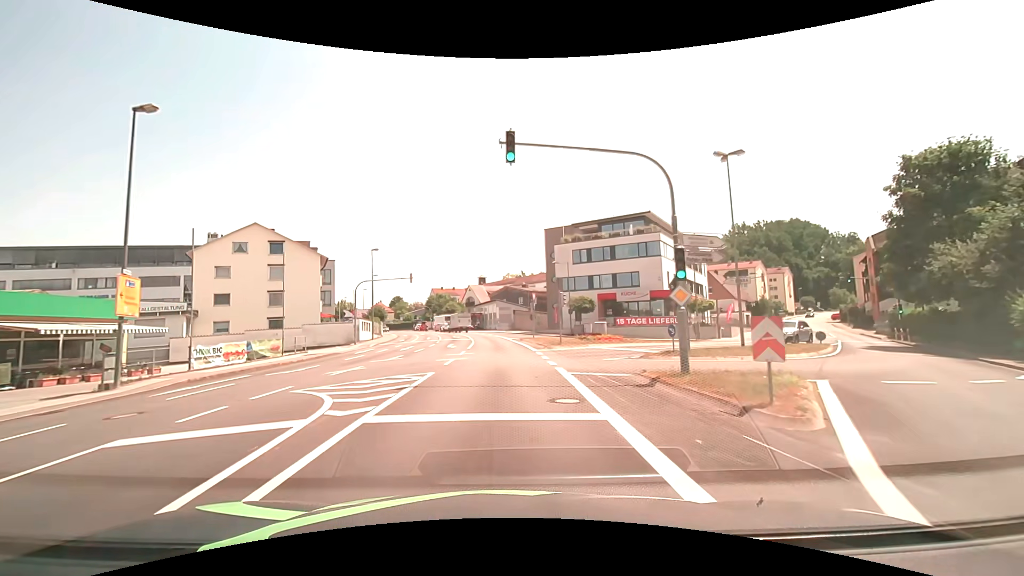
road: tertiary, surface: asphalt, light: Day
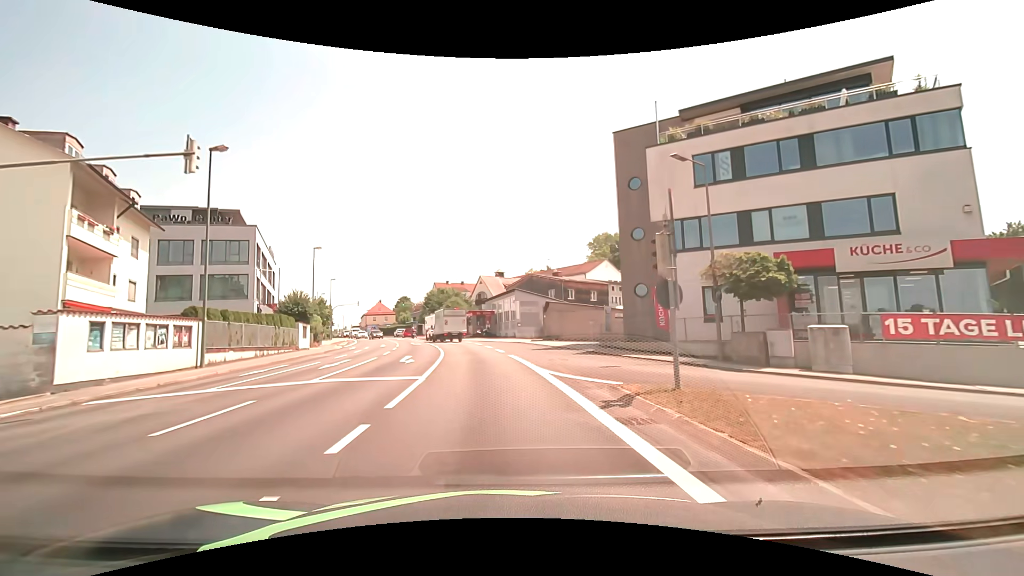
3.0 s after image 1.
(-0.4, +33.6) m; -2°
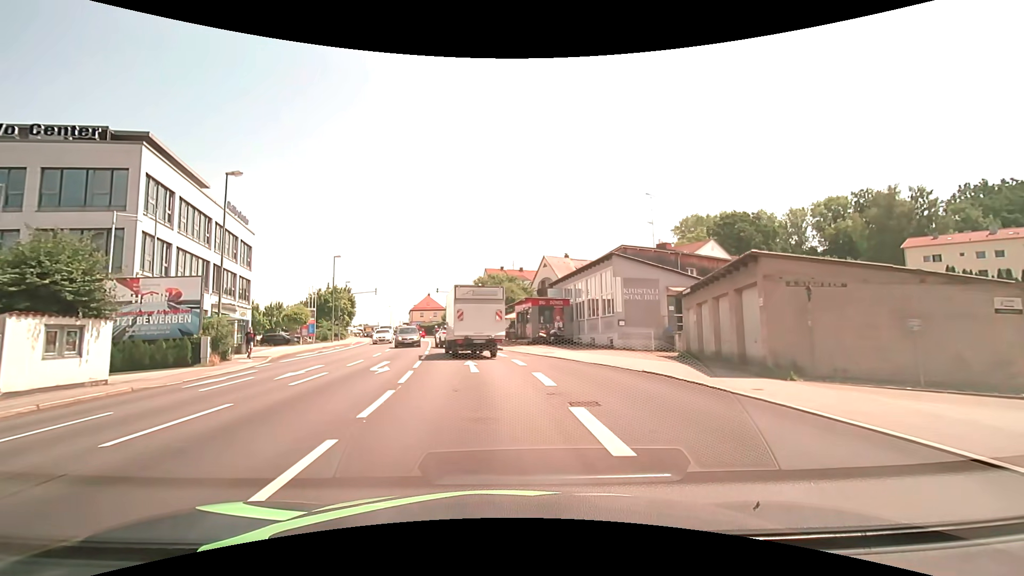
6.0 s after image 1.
(-1.3, +26.3) m; -7°
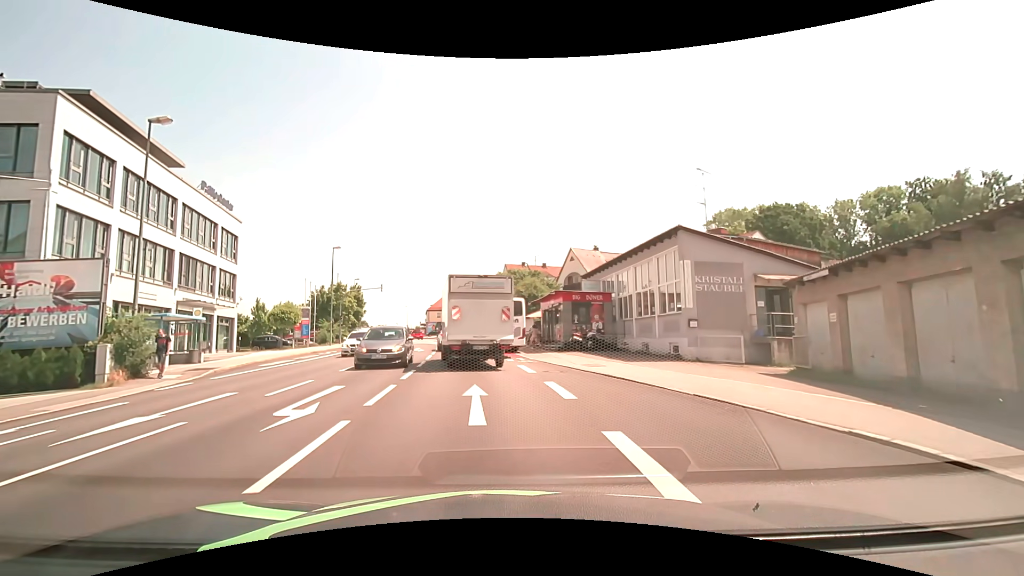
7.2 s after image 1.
(-0.2, +7.6) m; -3°
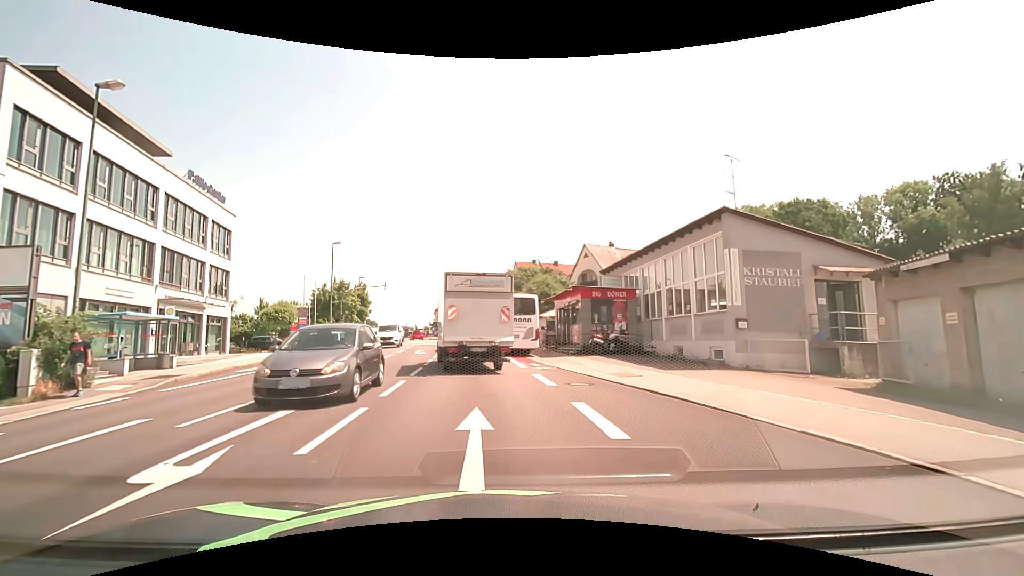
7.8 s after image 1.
(0.0, +3.2) m; 0°
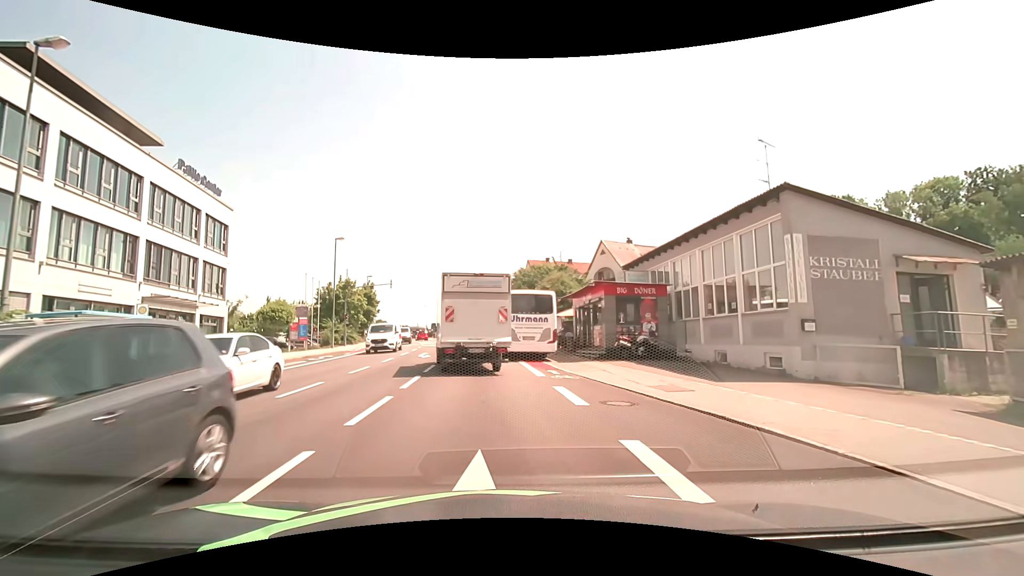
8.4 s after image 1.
(0.0, +2.9) m; -2°
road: tertiary_link
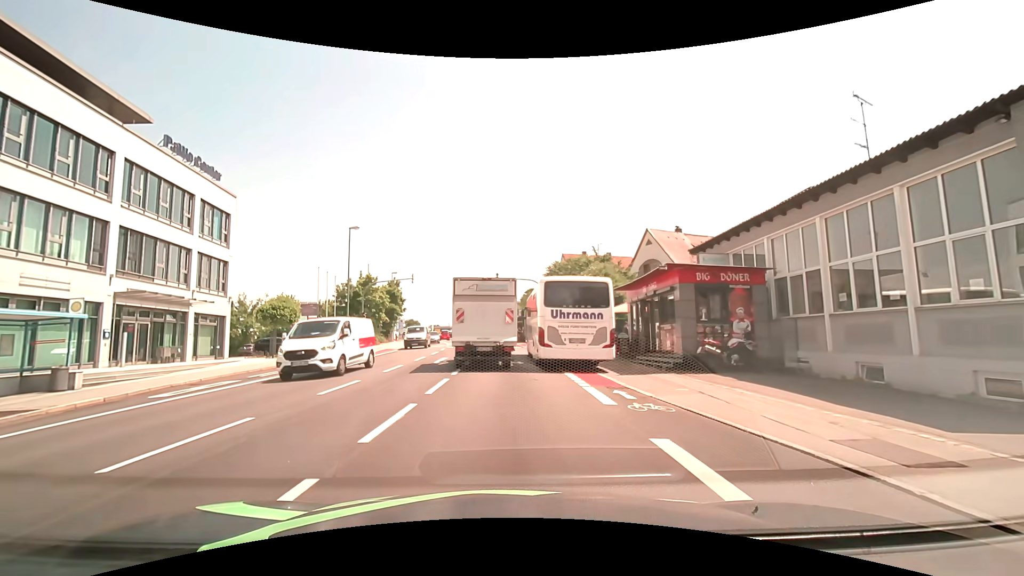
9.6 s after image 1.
(-0.1, +5.7) m; -2°
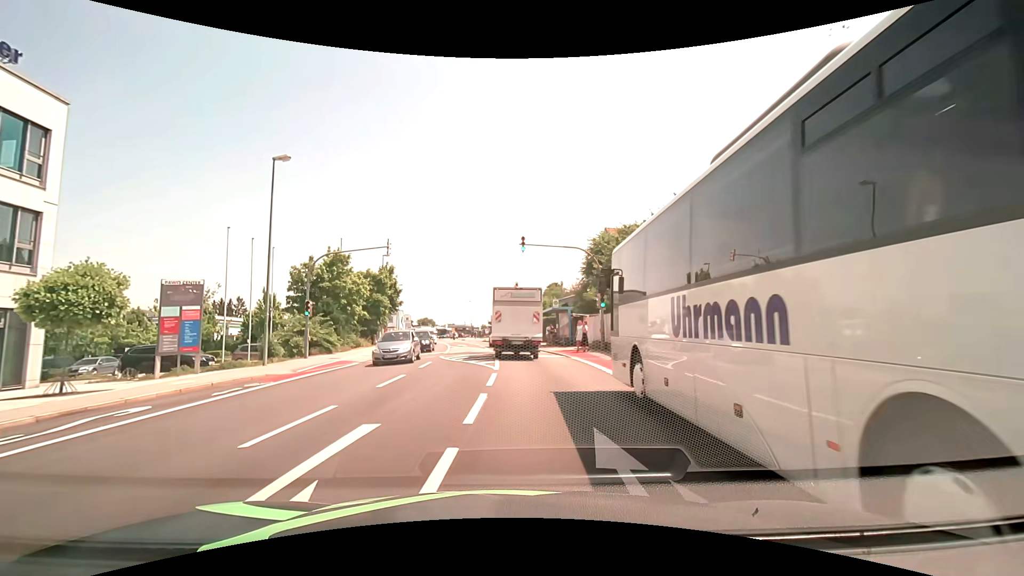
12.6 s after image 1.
(-1.2, +17.4) m; -3°
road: tertiary
